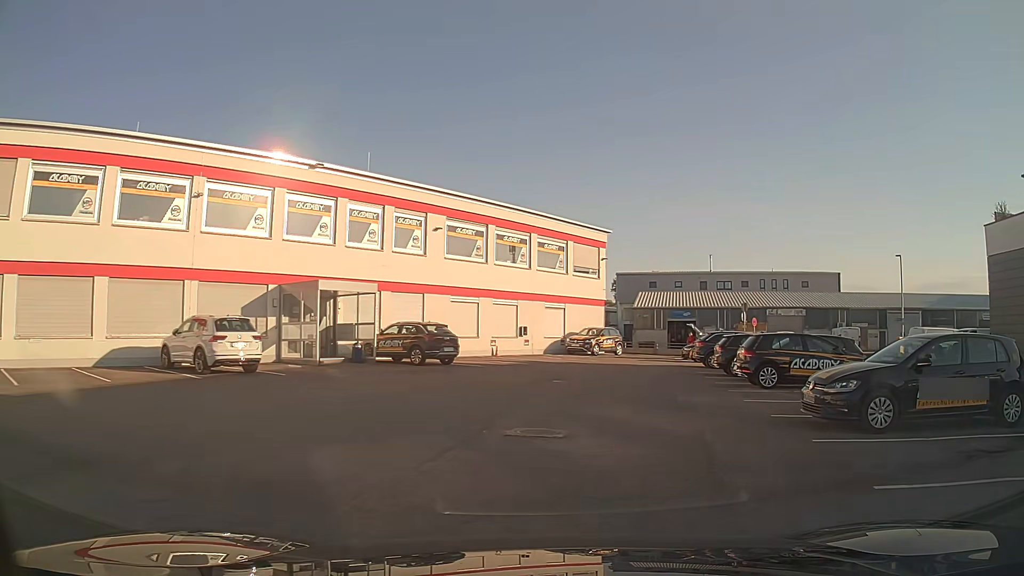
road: unclassified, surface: asphalt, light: Day
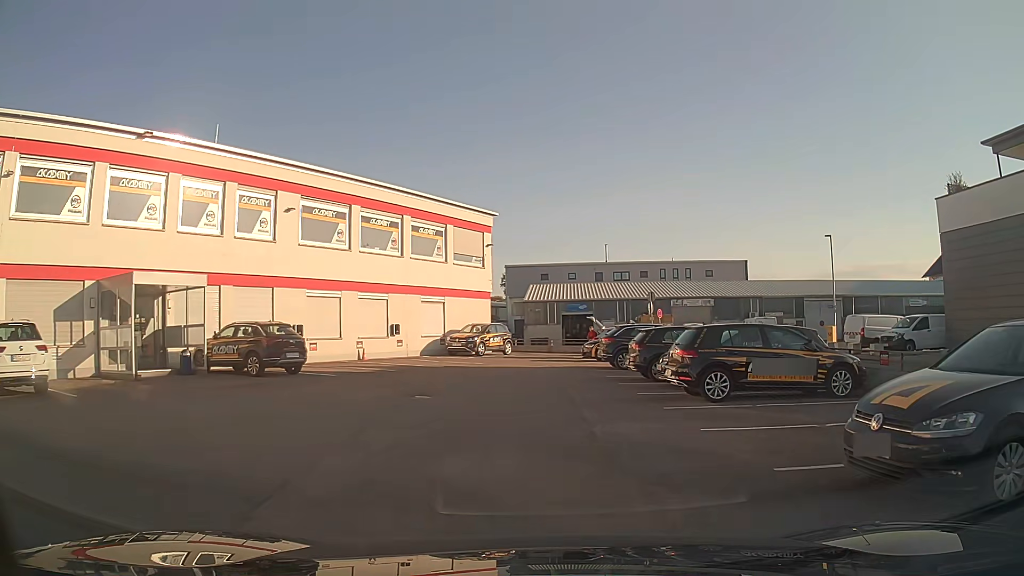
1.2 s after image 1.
(+0.5, +5.1) m; +8°
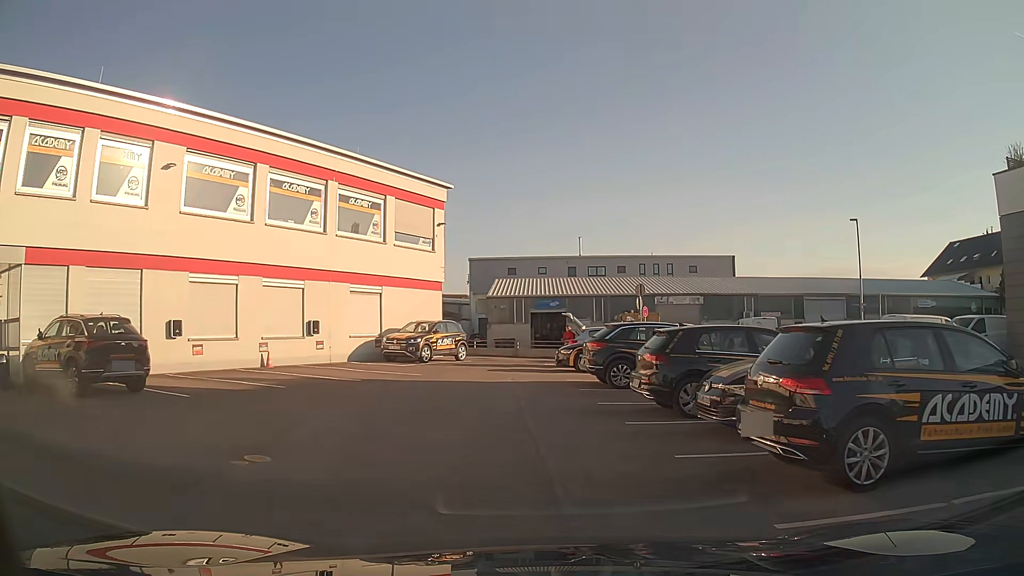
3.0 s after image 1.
(+0.3, +7.1) m; +3°
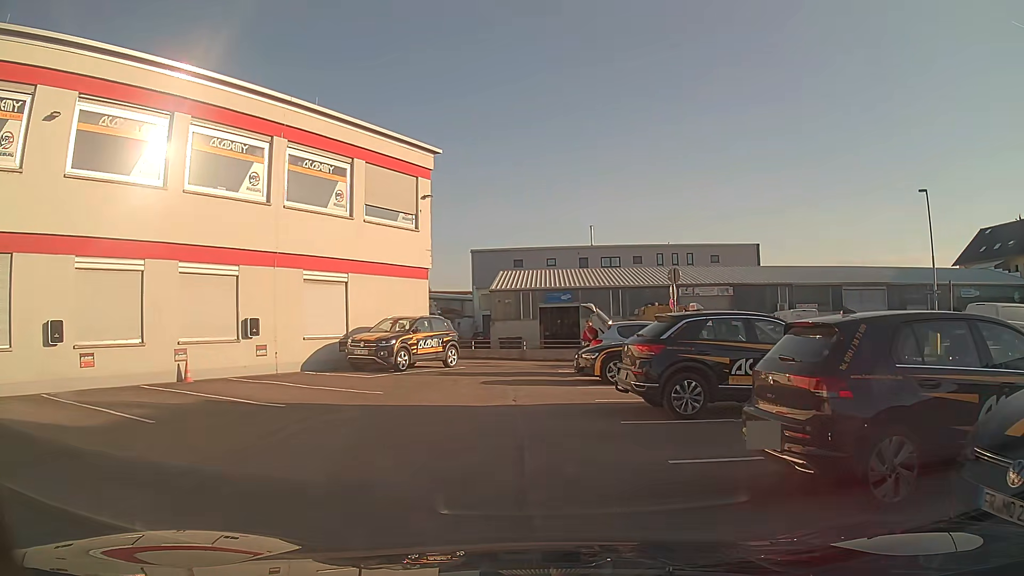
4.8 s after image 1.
(-0.1, +5.8) m; 0°
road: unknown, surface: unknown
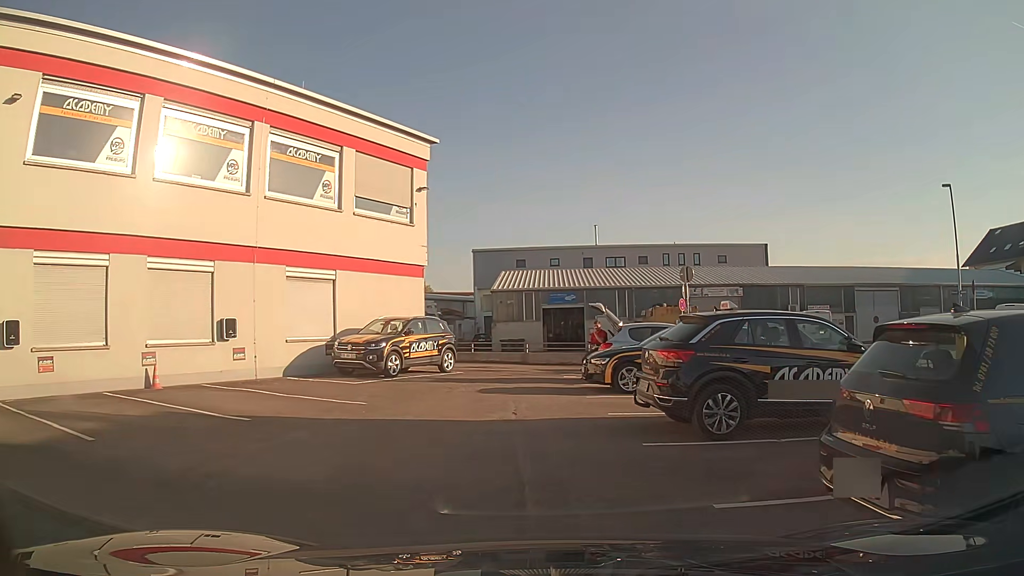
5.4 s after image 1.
(0.0, +1.6) m; -2°
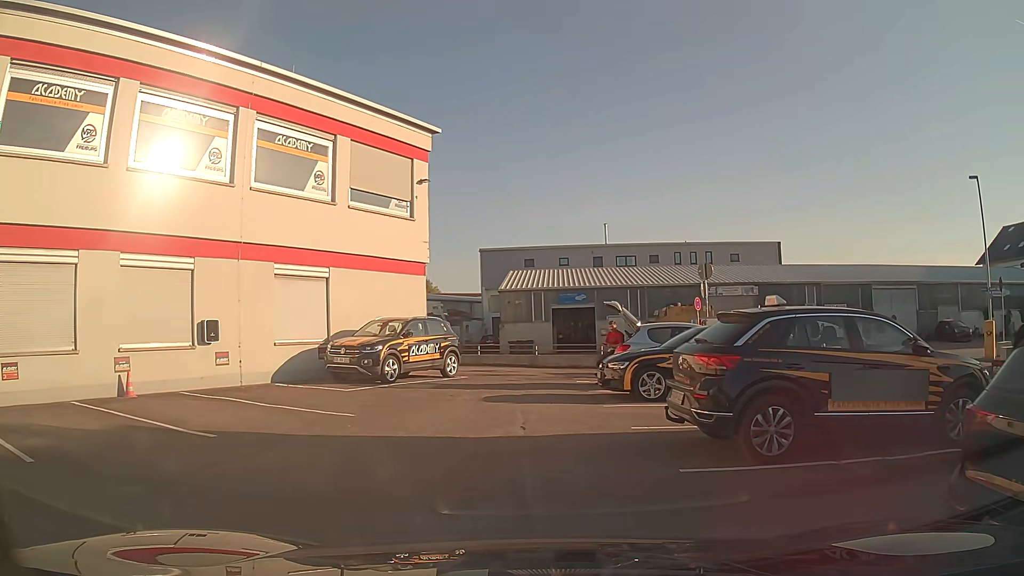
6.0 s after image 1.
(0.0, +1.4) m; -1°
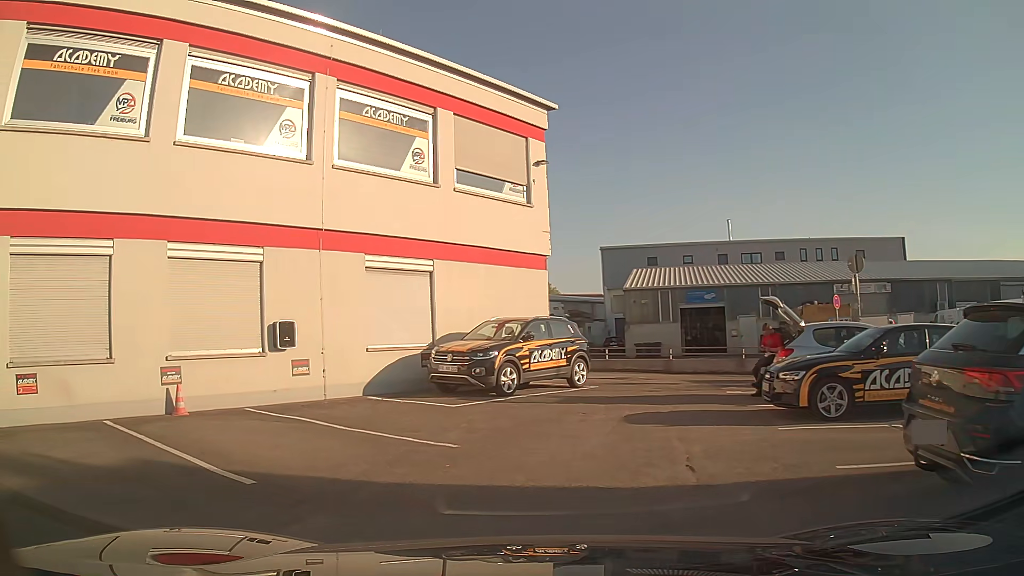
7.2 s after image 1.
(-0.2, +2.6) m; -10°
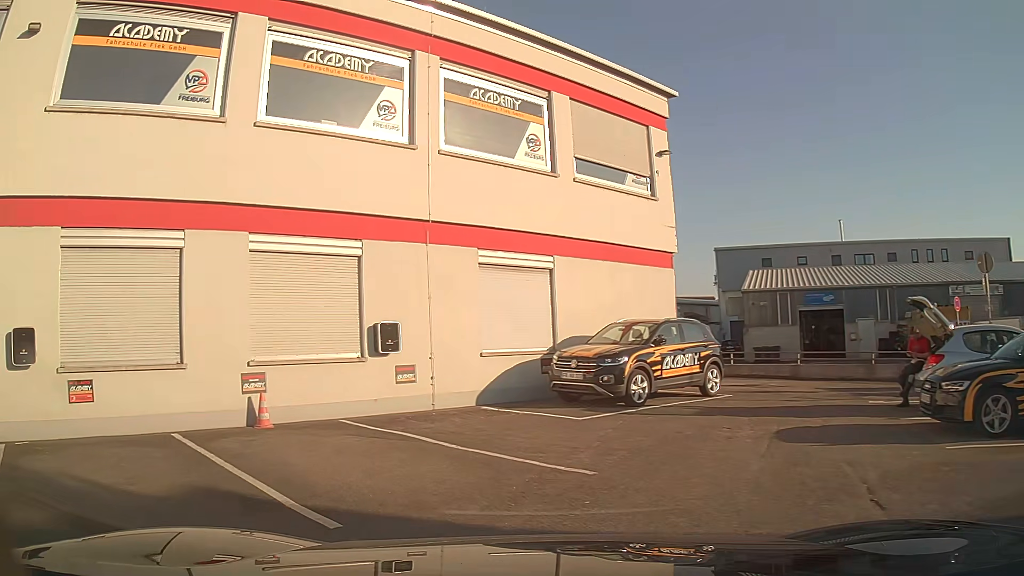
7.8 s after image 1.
(-0.1, +1.4) m; -11°
